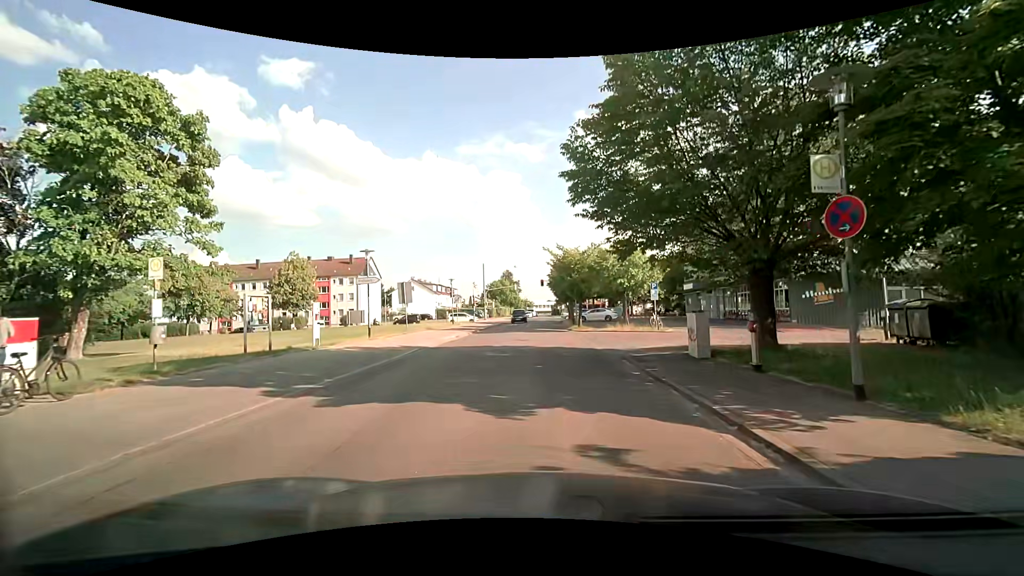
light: Day
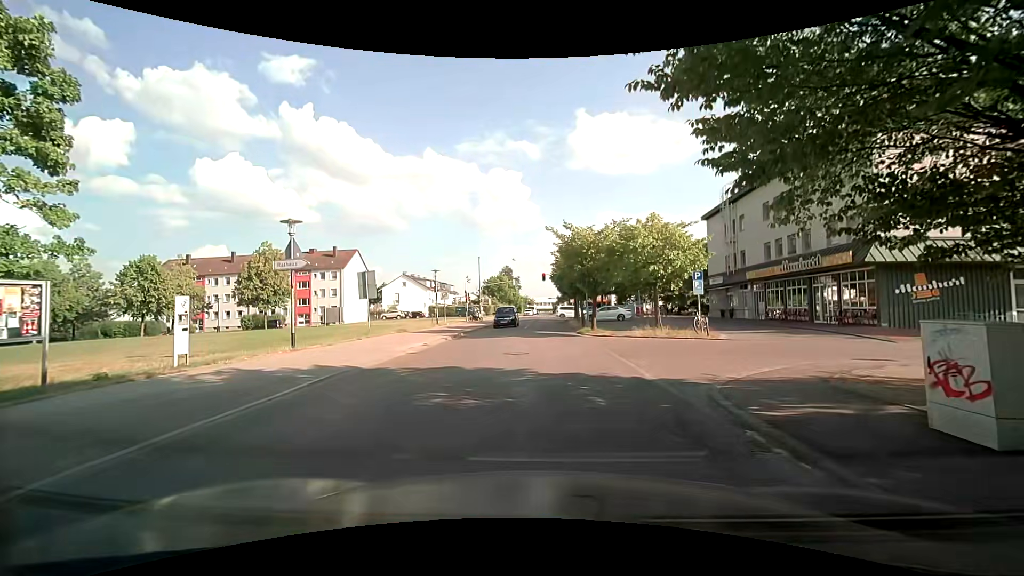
(0.0, +8.0) m; 0°
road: residential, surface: asphalt
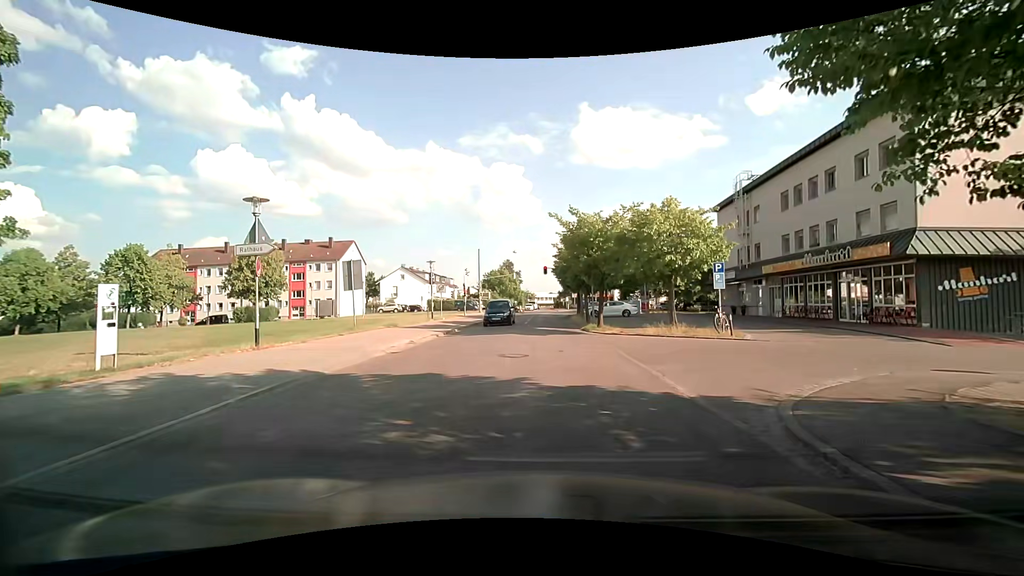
(0.0, +2.3) m; -1°
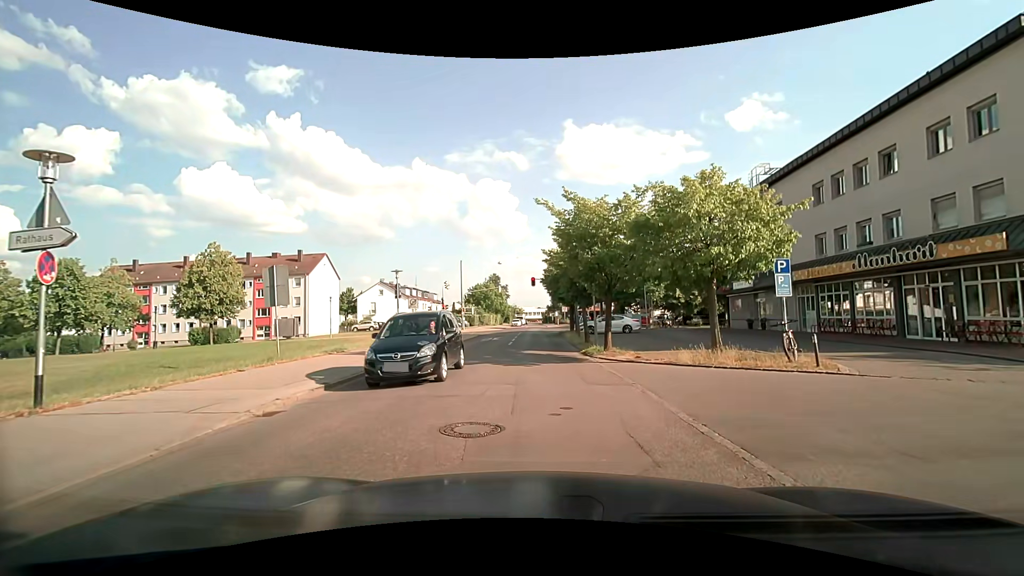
(+0.1, +6.2) m; +4°
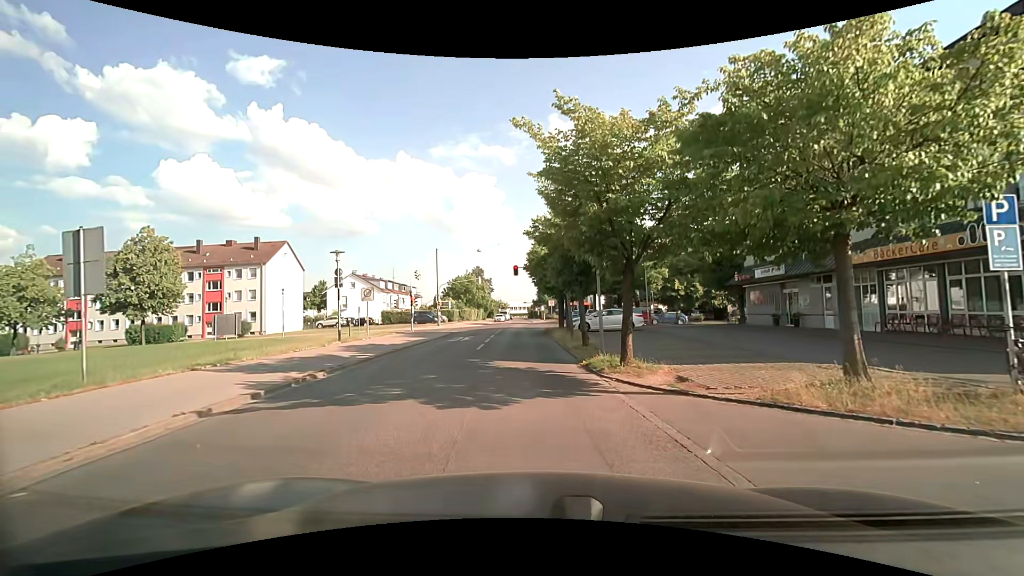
(0.0, +7.3) m; +1°
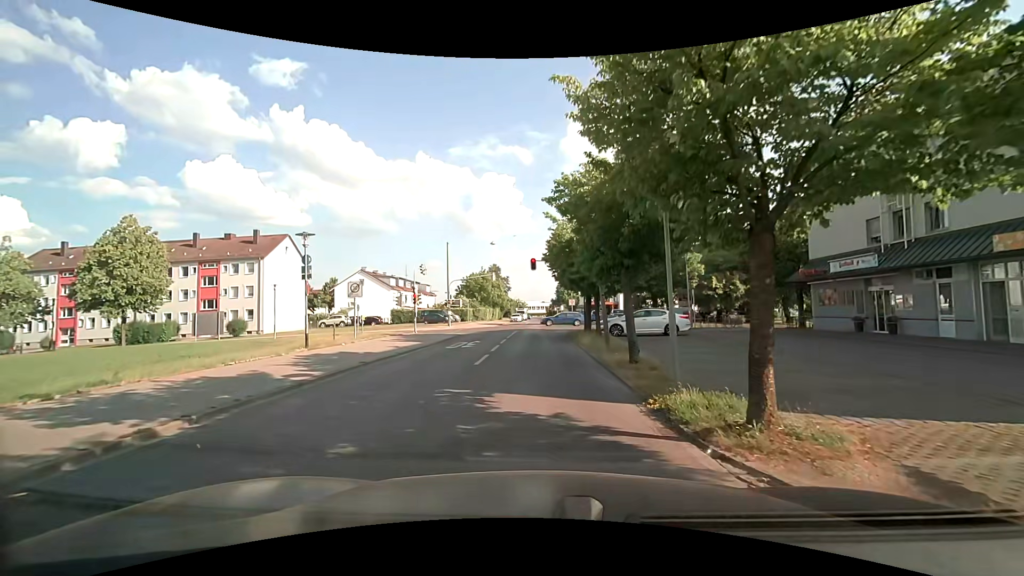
(-0.1, +5.8) m; -2°
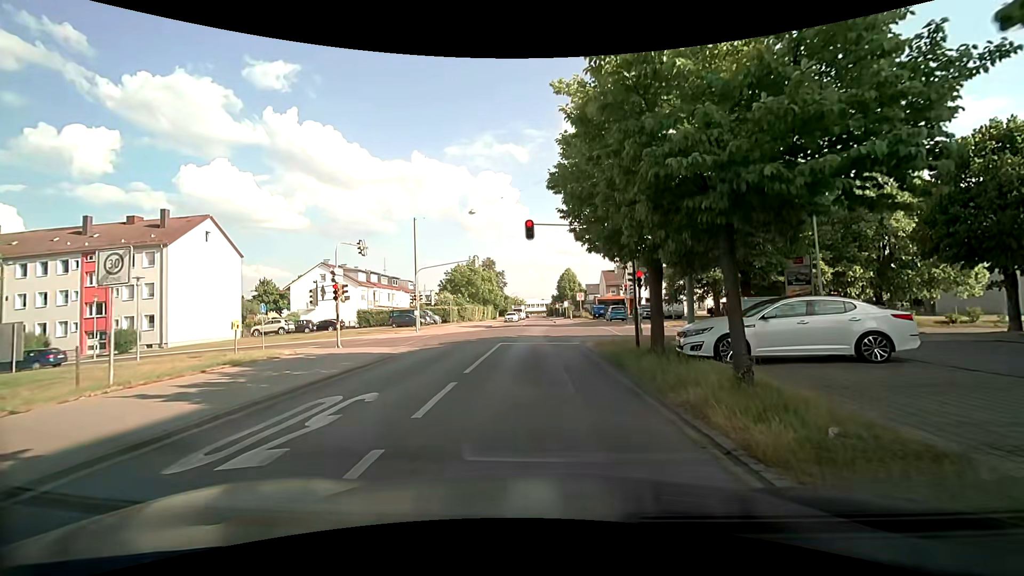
(-0.1, +15.7) m; 0°
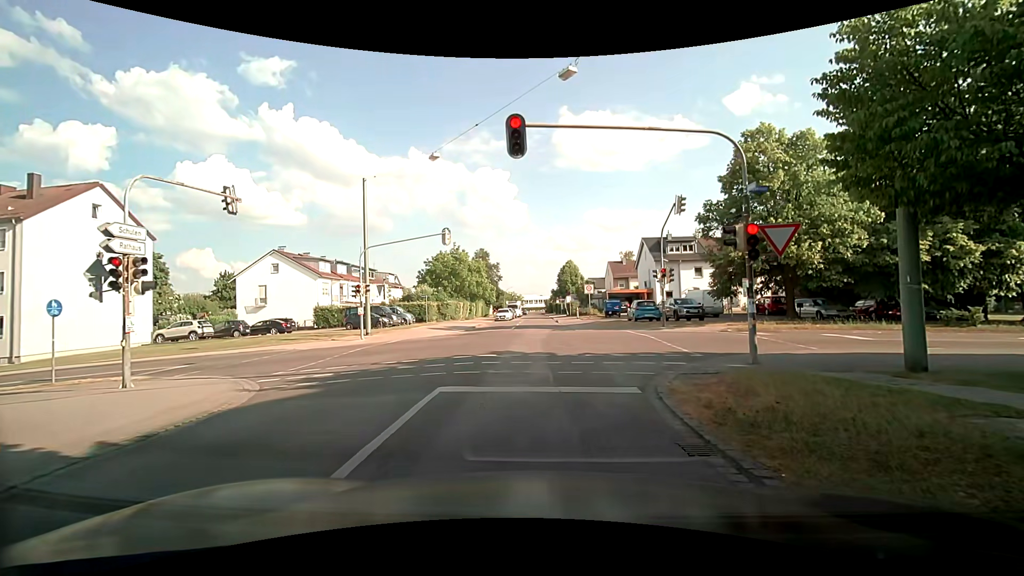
(+0.1, +12.5) m; -1°
